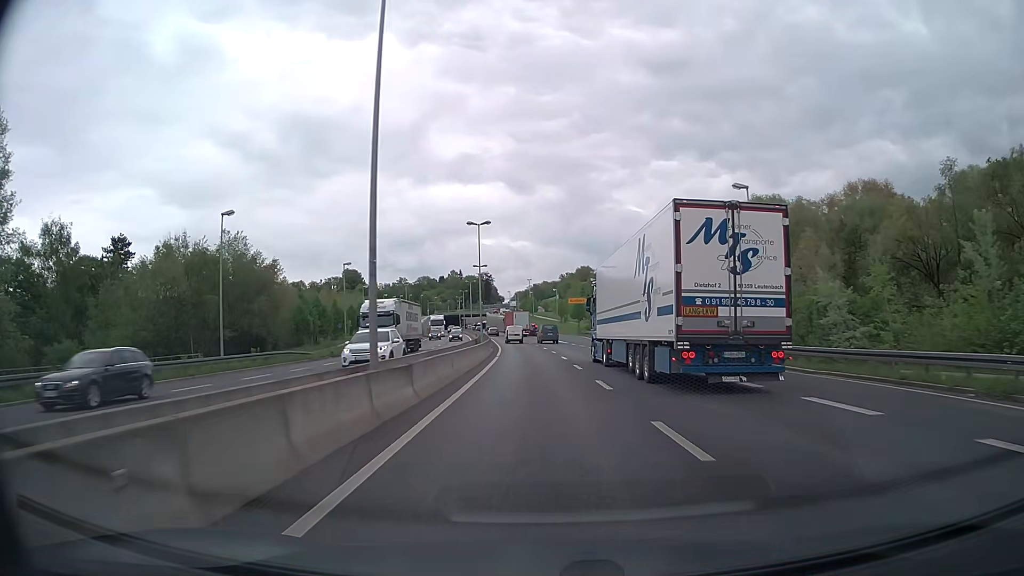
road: trunk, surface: asphalt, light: Day
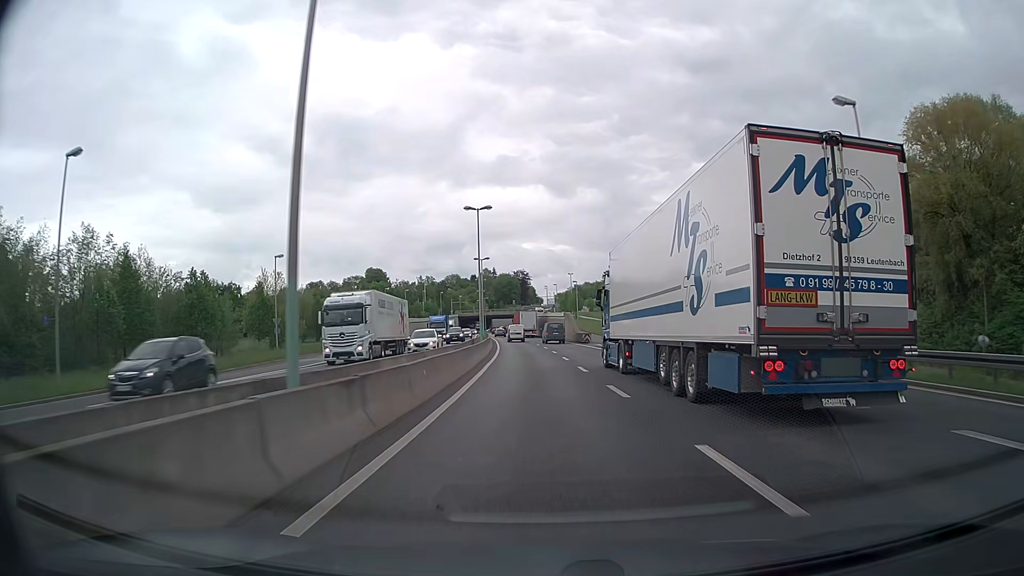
(-1.2, +46.9) m; -3°
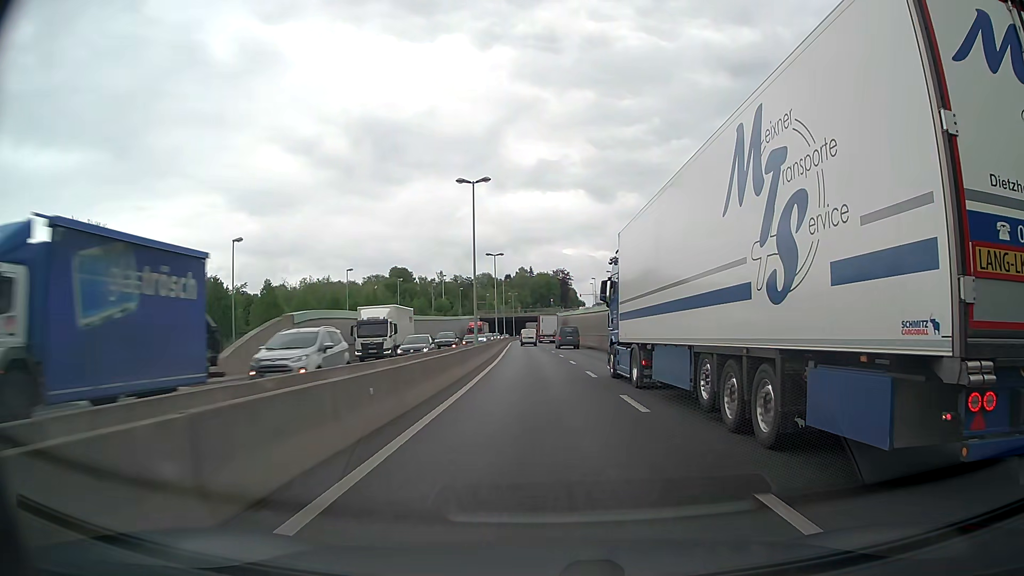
(-1.6, +47.2) m; -4°
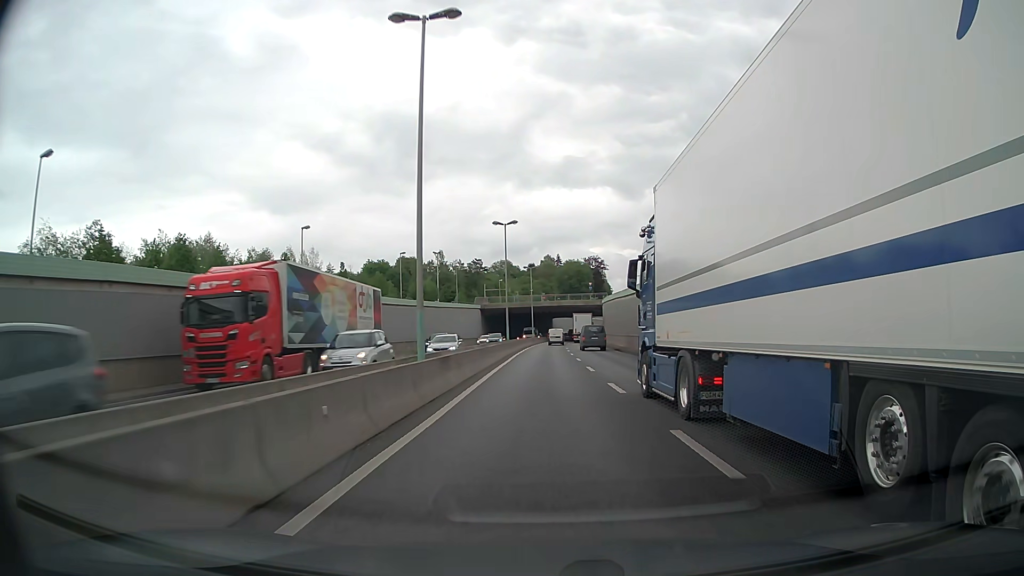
(-1.5, +59.0) m; -2°
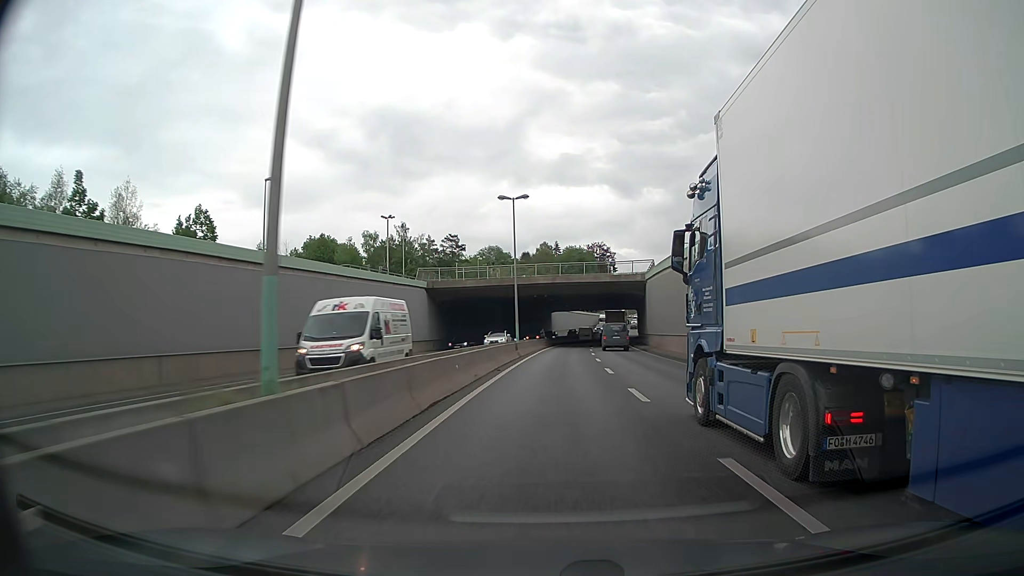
(-0.1, +47.1) m; 0°
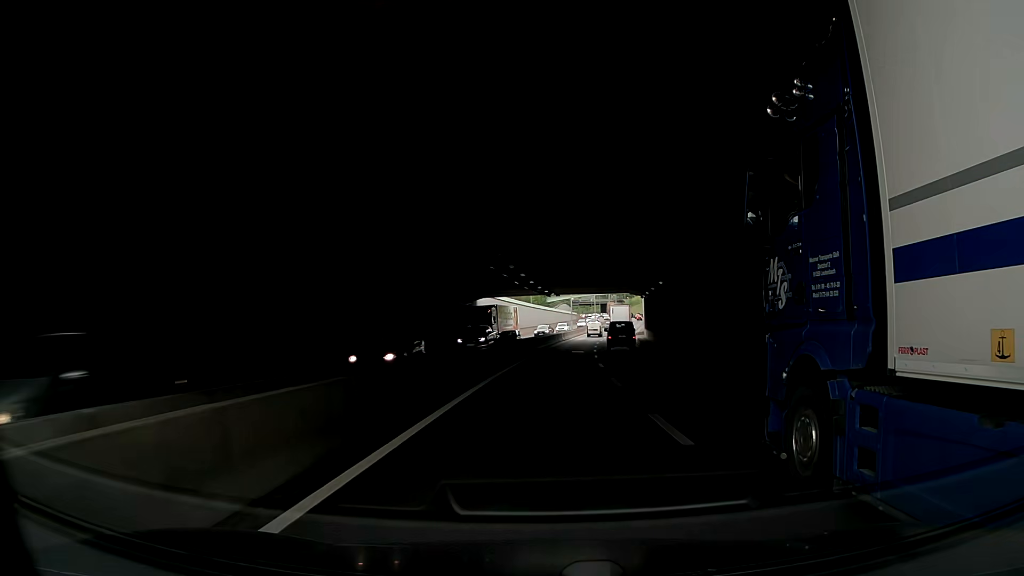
(+2.2, +59.0) m; +5°
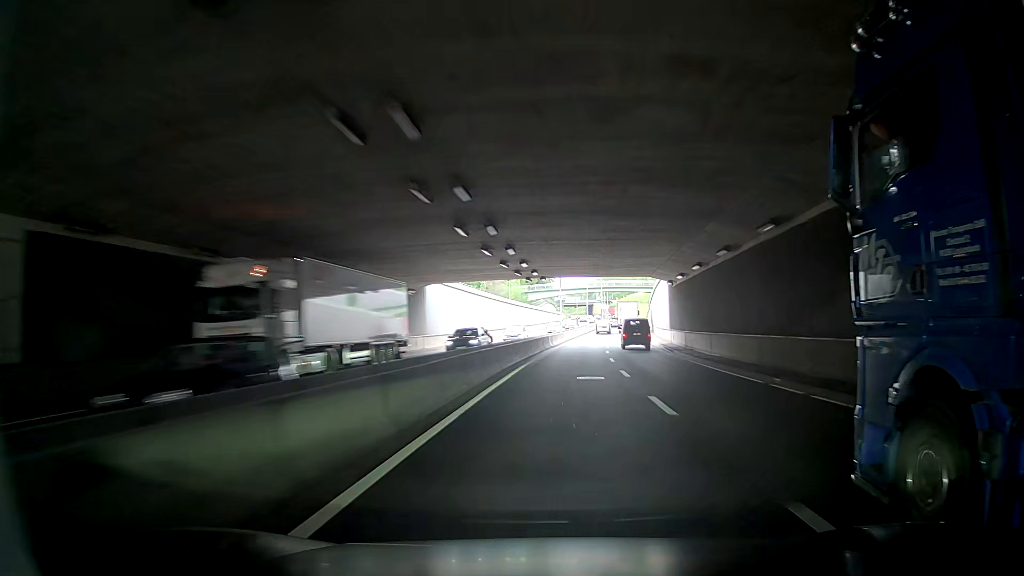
(0.0, +24.4) m; +1°
